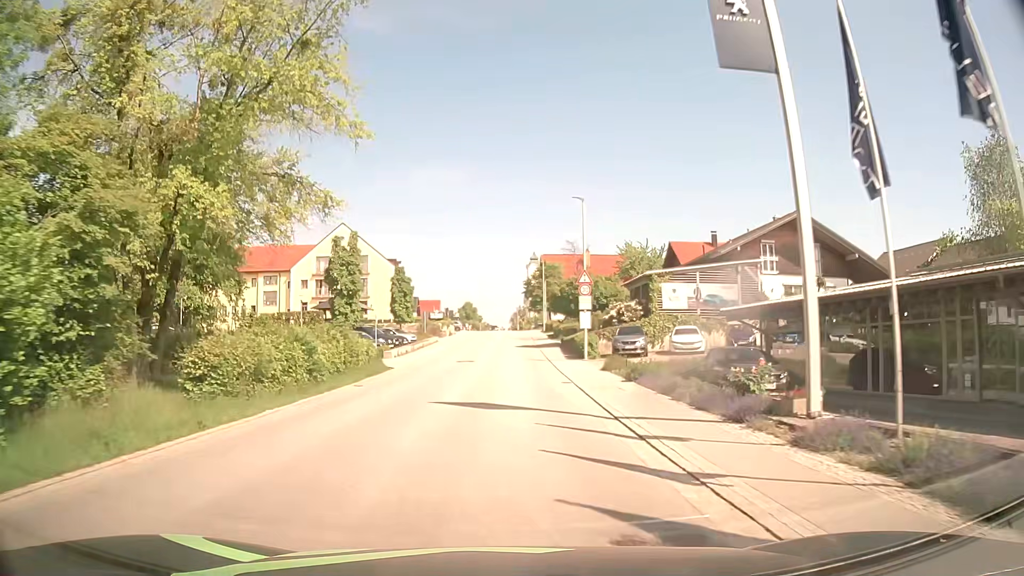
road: secondary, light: Day
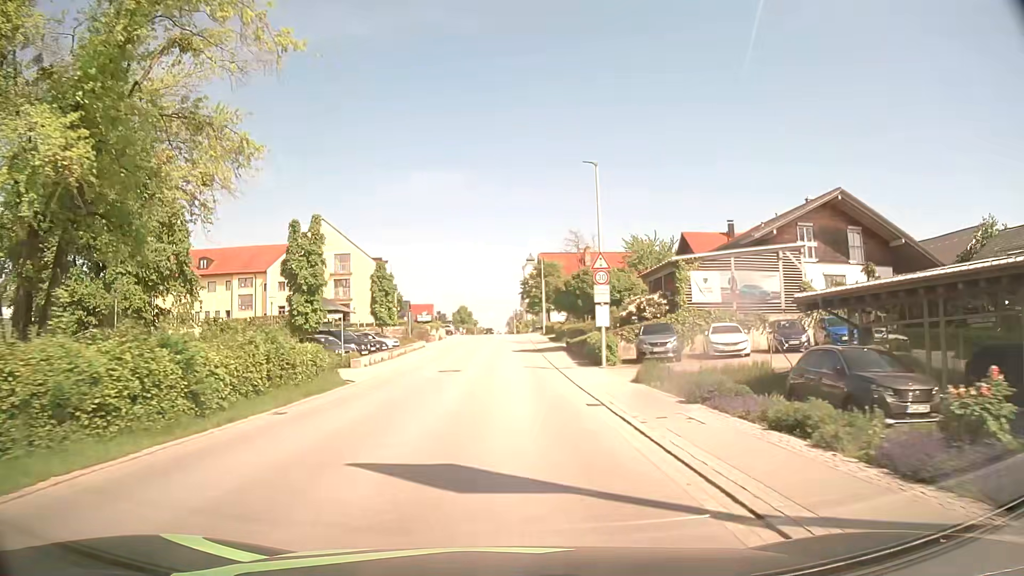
(0.0, +7.4) m; +1°
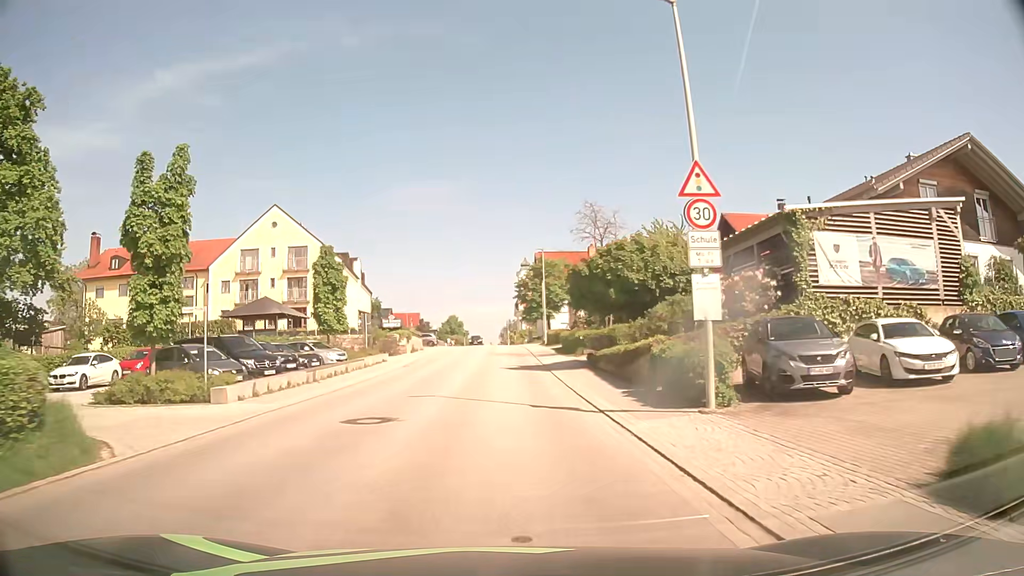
(-0.1, +14.7) m; 0°
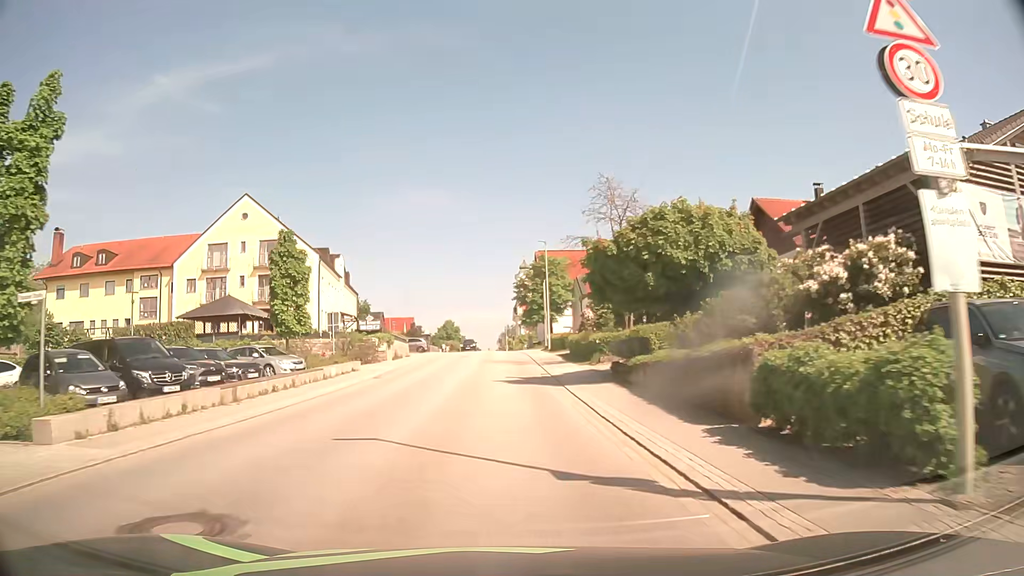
(0.0, +7.3) m; 0°
